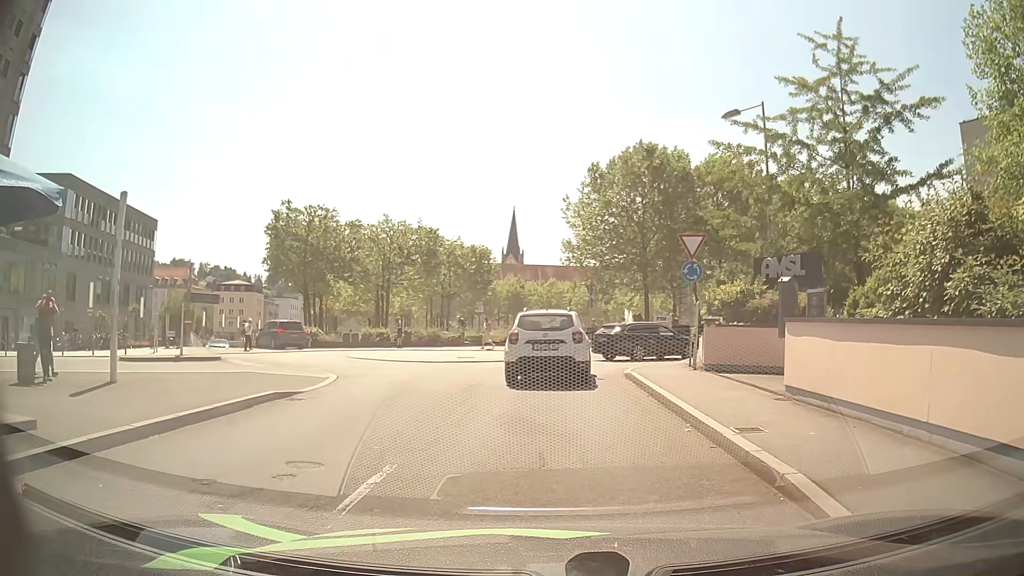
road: residential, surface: asphalt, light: Day
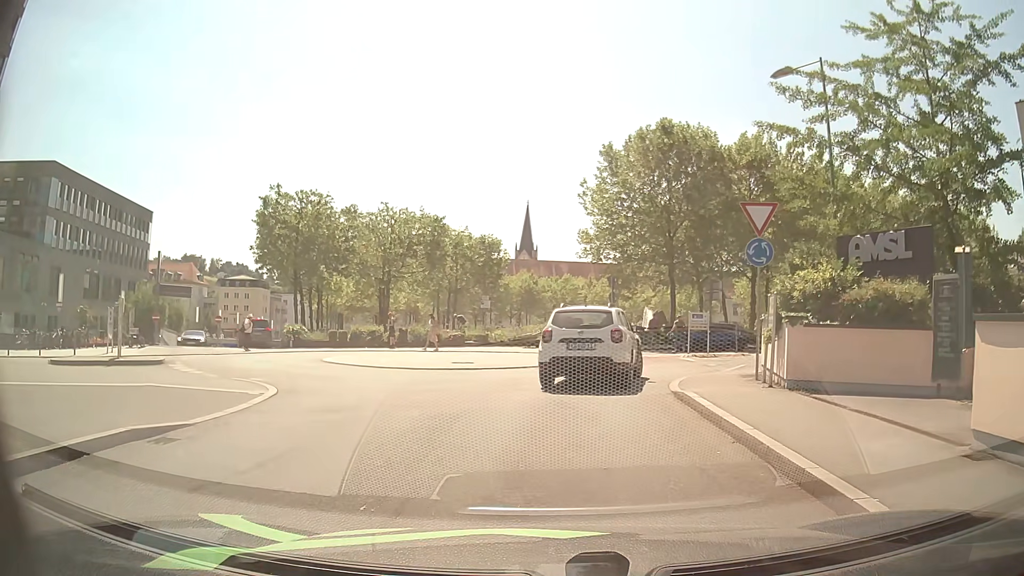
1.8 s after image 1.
(0.0, +4.9) m; -3°
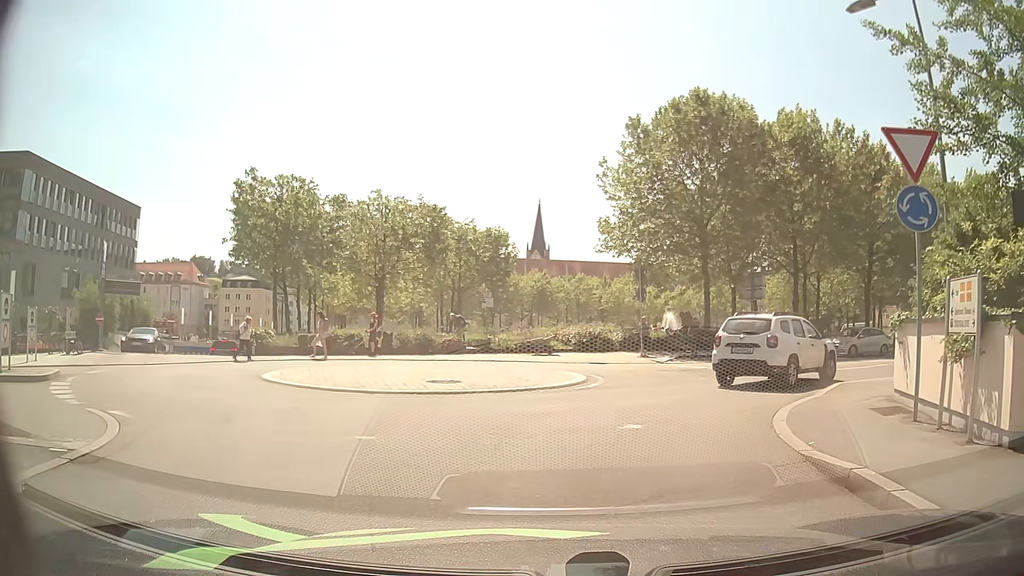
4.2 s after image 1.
(+0.1, +5.9) m; +1°
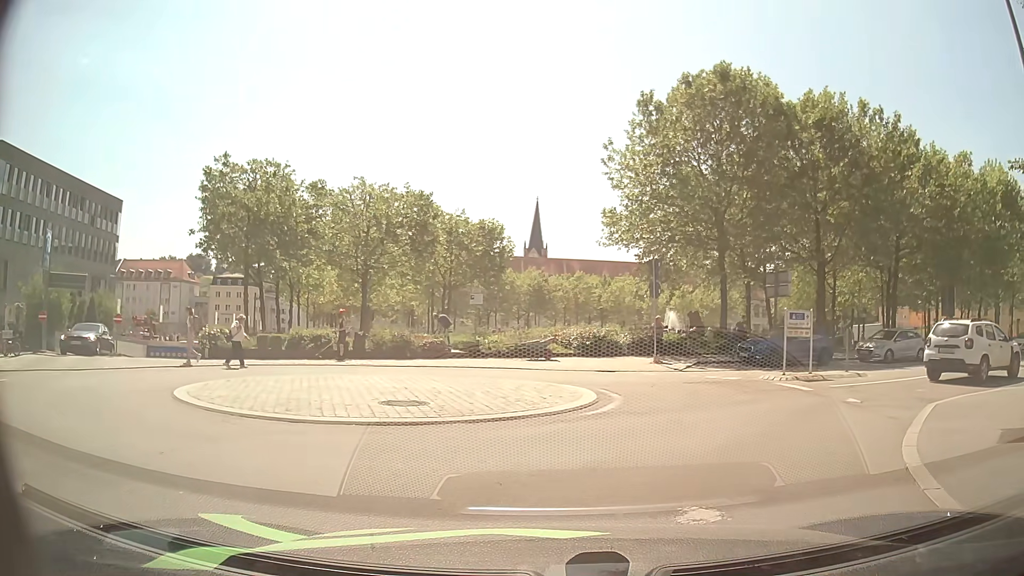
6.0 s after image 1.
(0.0, +4.0) m; 0°
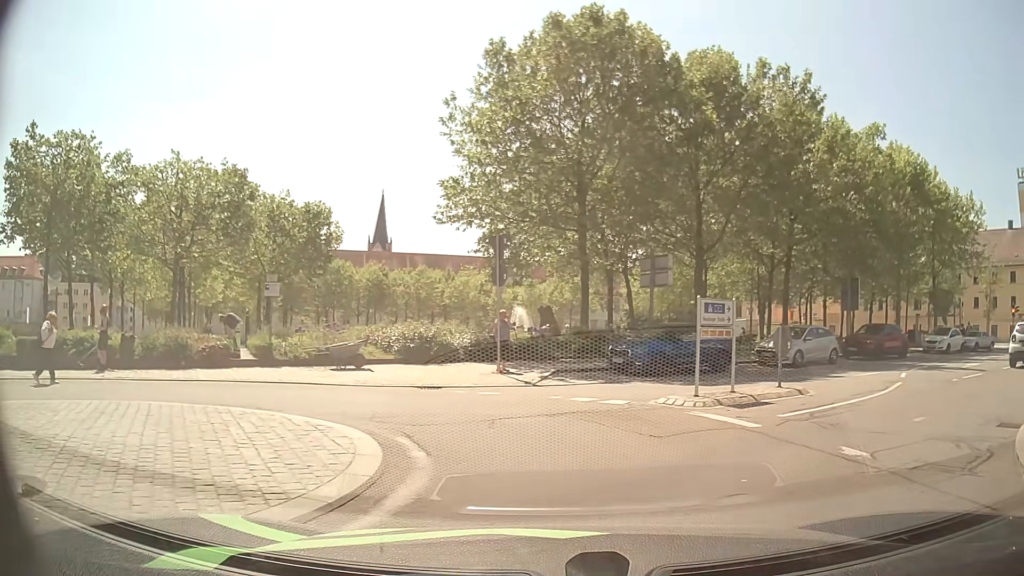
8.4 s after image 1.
(+0.6, +6.0) m; +13°
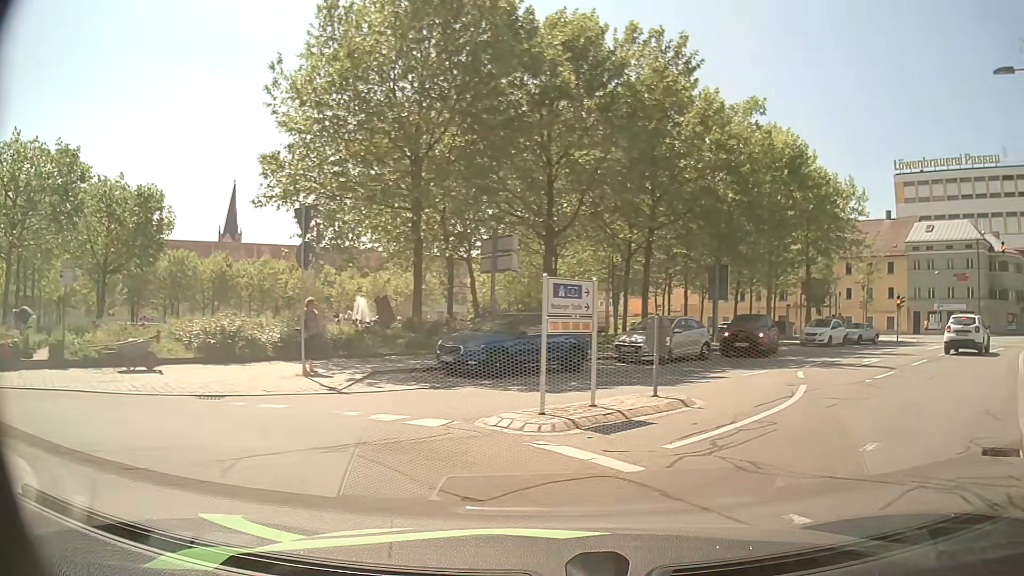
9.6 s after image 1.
(+0.4, +3.3) m; +14°
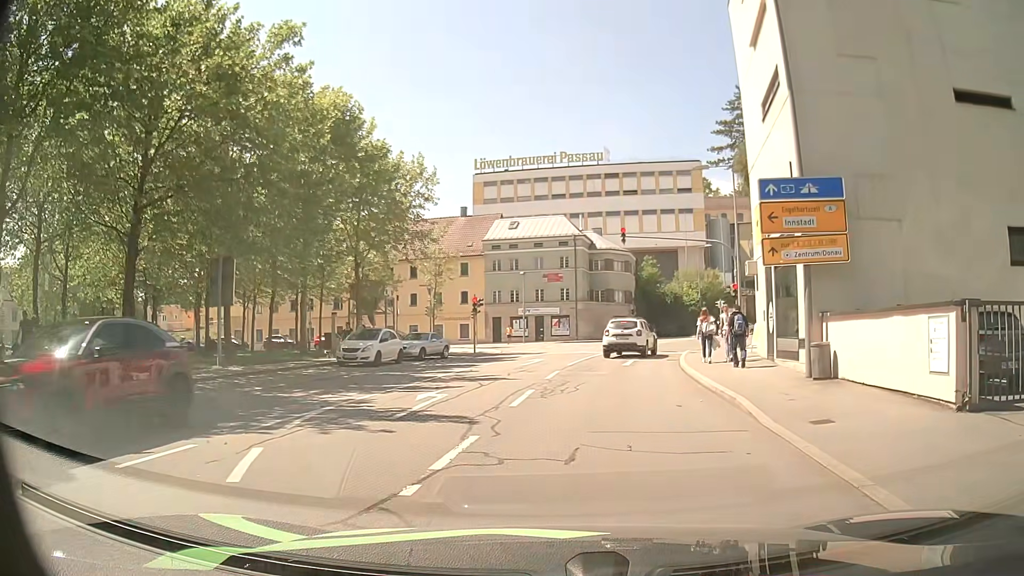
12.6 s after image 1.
(+3.5, +8.9) m; +36°
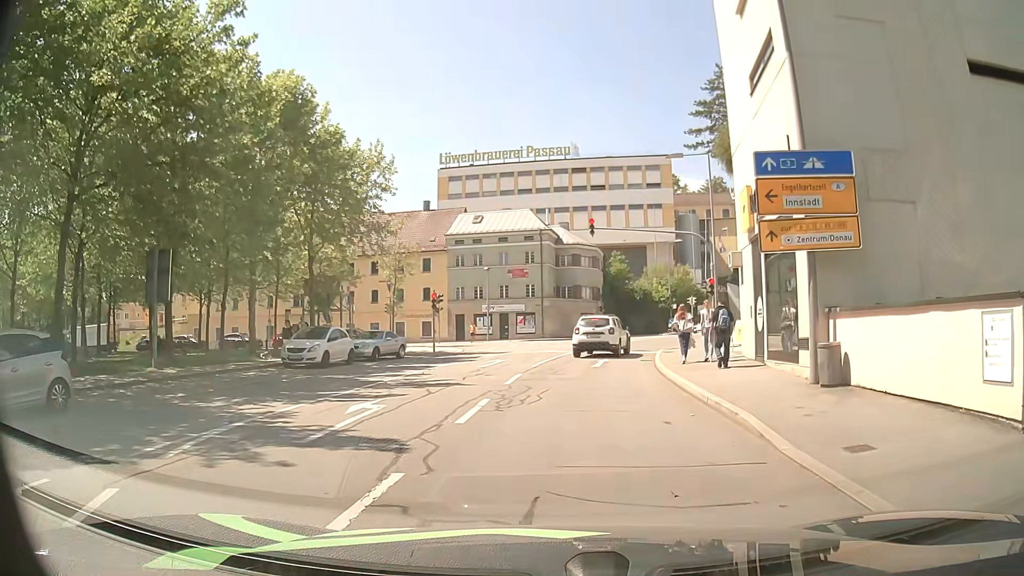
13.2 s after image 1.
(+0.1, +2.3) m; +2°
